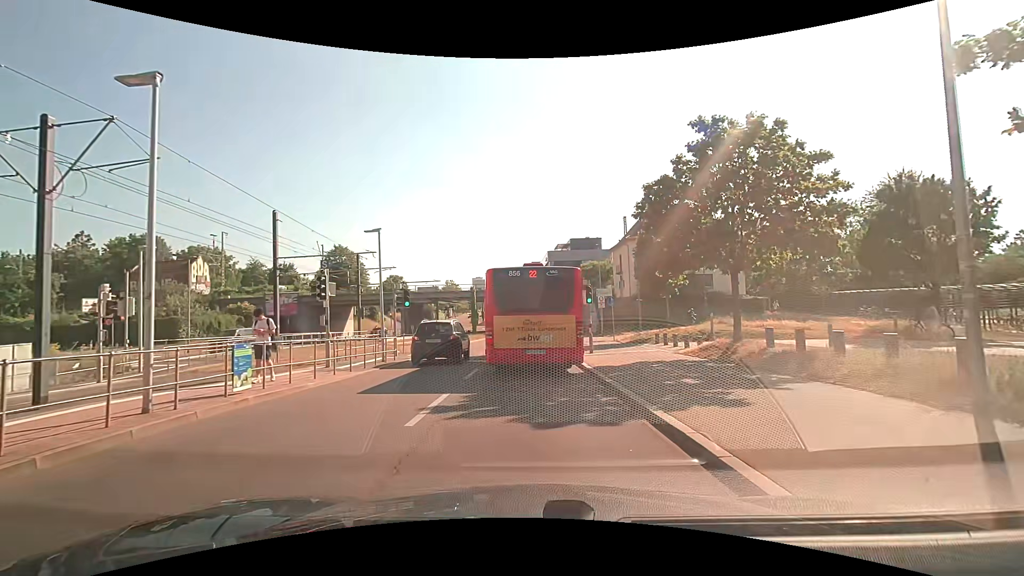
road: secondary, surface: asphalt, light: Day
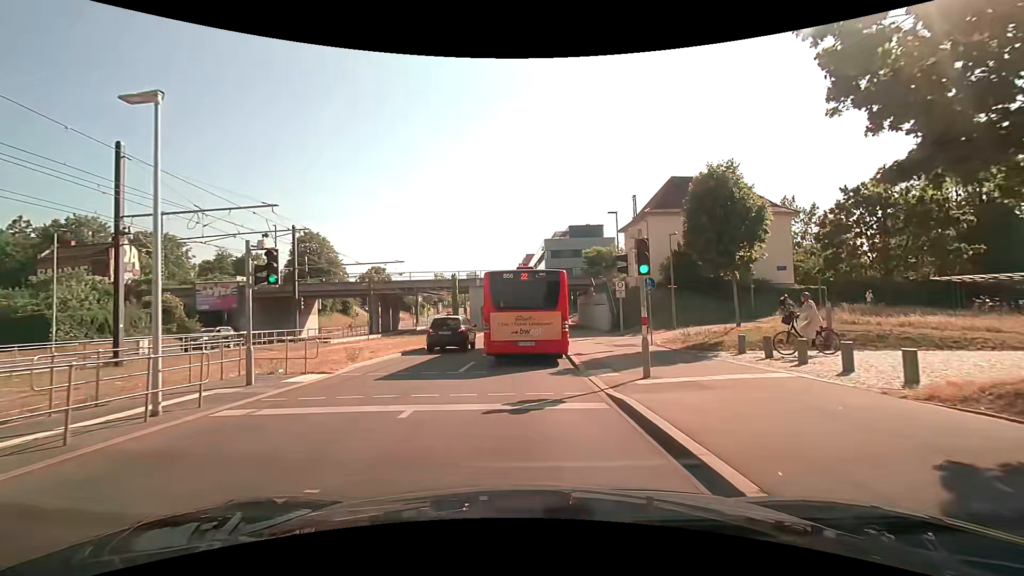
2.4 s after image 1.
(+0.3, +11.8) m; +2°
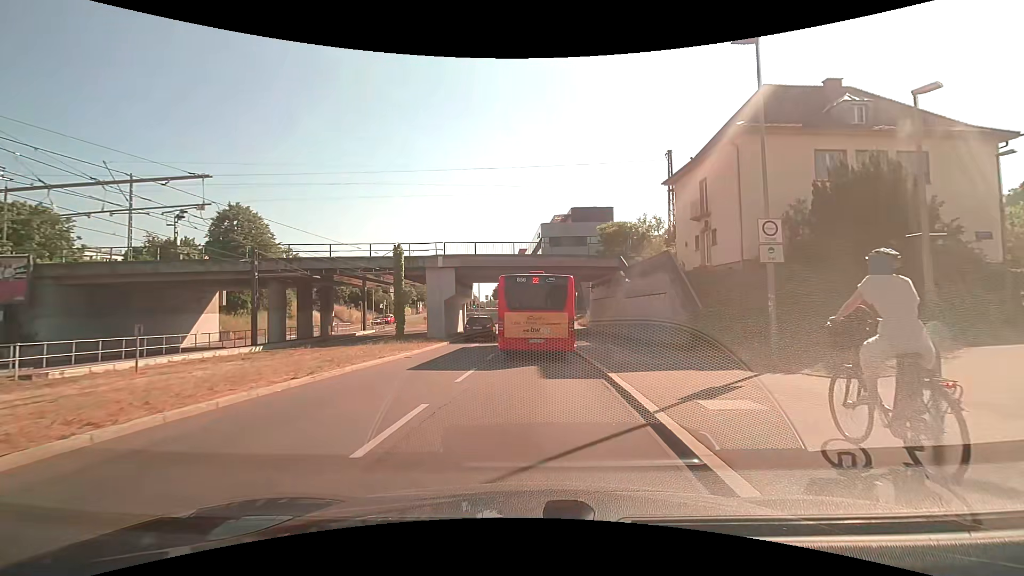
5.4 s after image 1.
(0.0, +20.9) m; 0°
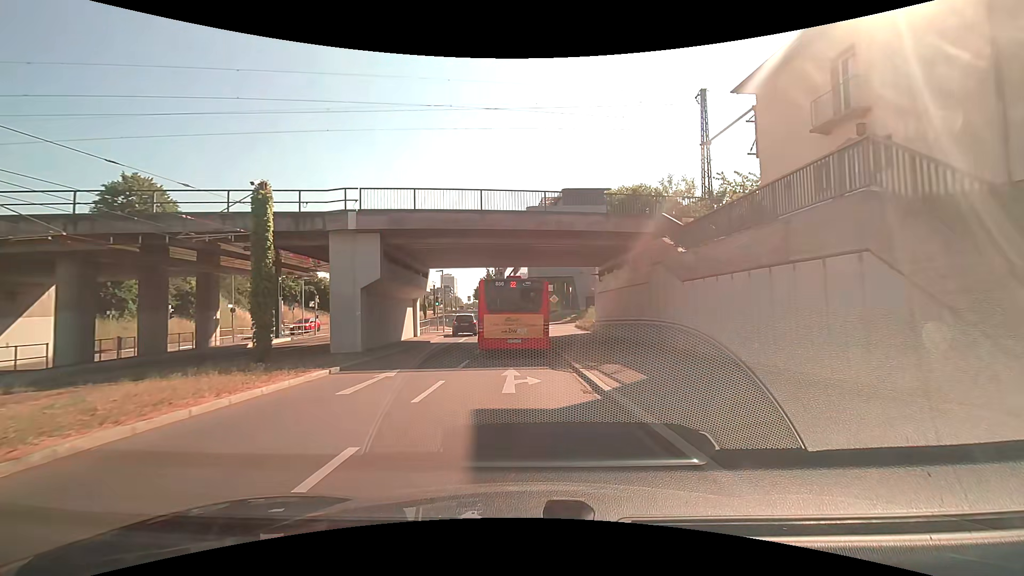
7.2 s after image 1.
(+0.3, +14.8) m; +2°
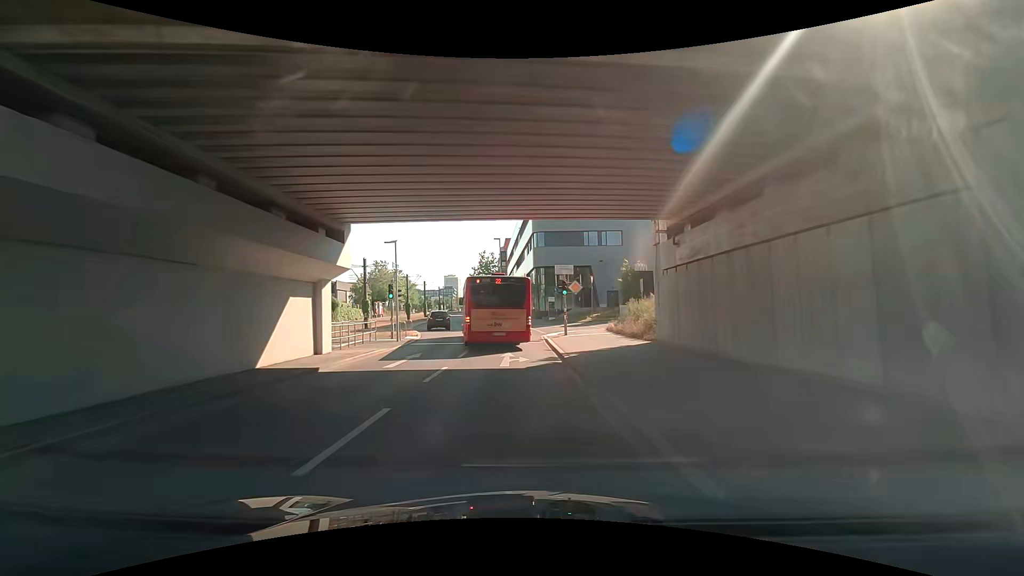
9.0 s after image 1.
(-0.1, +16.0) m; -1°
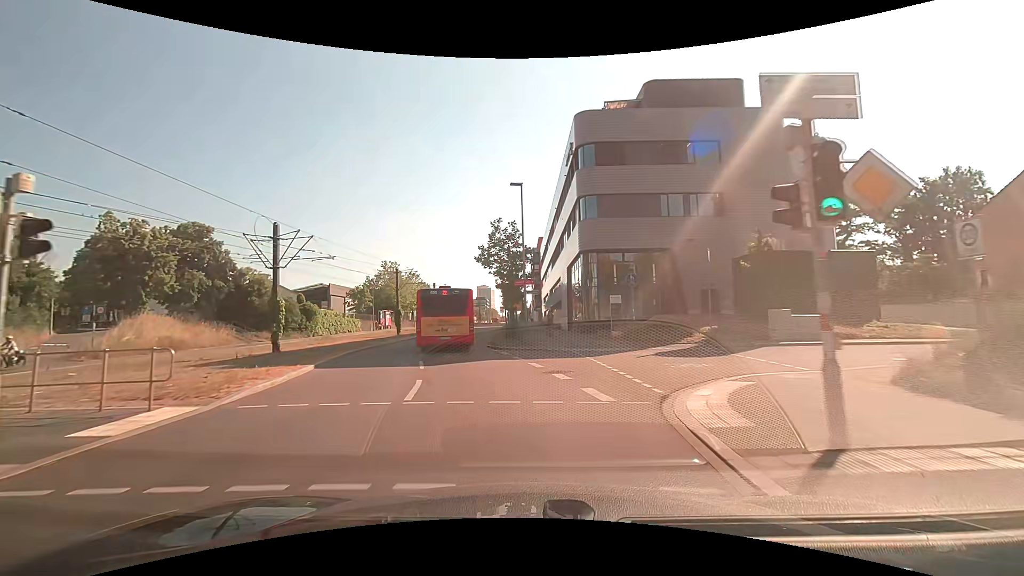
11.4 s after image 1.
(-0.6, +22.1) m; -5°
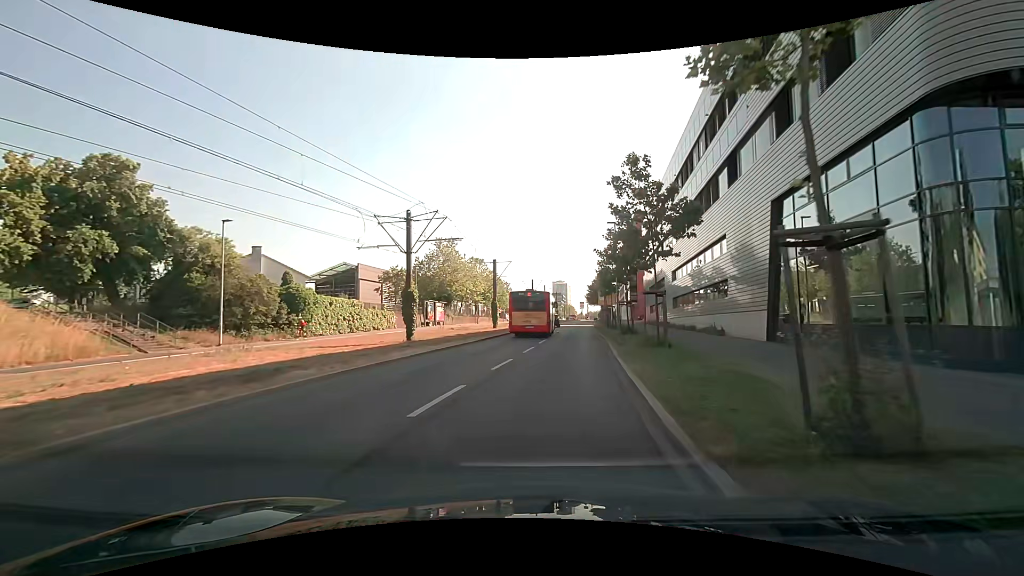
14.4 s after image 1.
(-2.5, +25.6) m; -7°
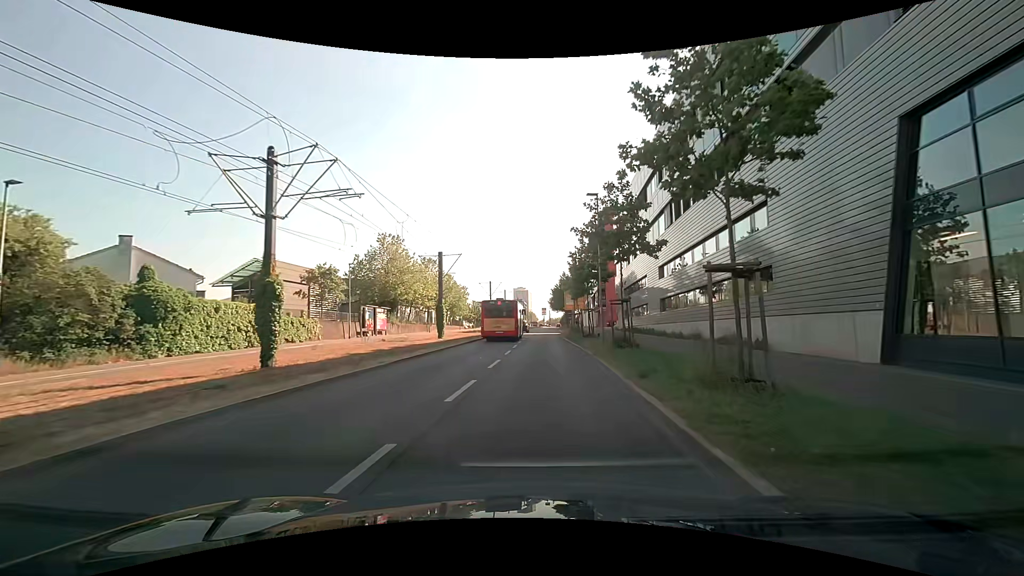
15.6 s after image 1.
(+0.3, +10.3) m; +4°
